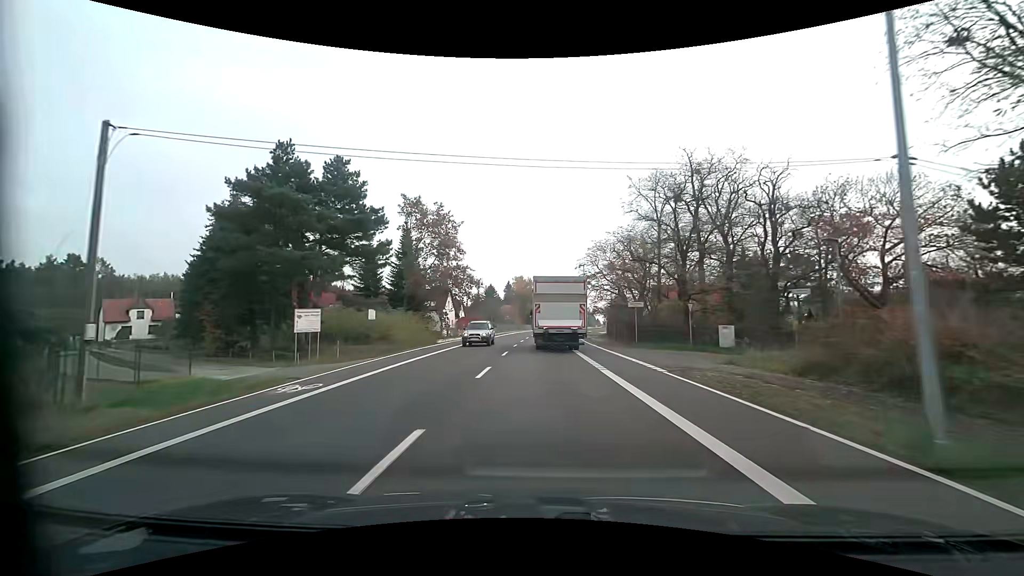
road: primary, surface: asphalt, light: Day
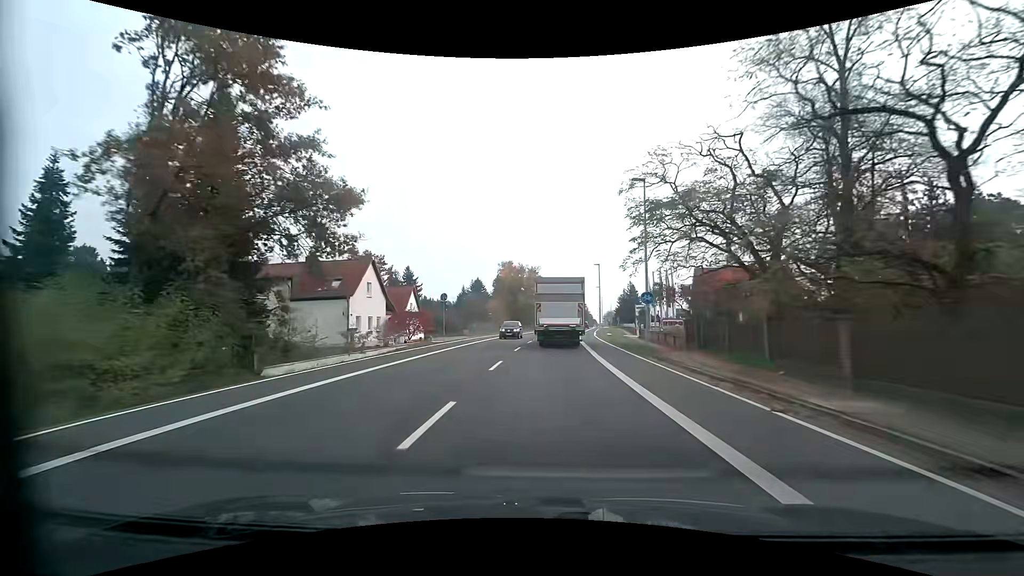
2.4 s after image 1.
(+0.1, +34.3) m; +1°
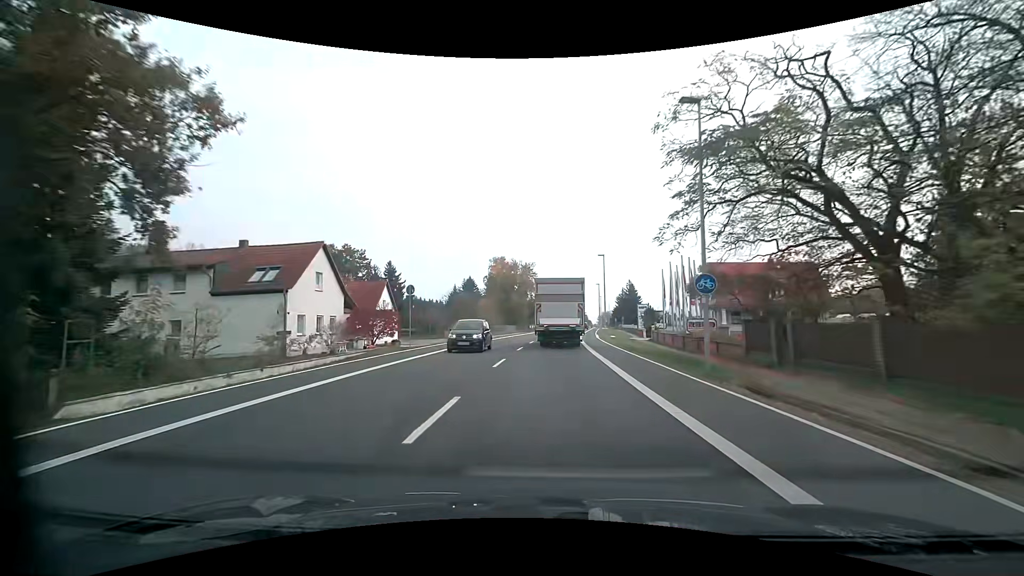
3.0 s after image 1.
(0.0, +8.6) m; 0°
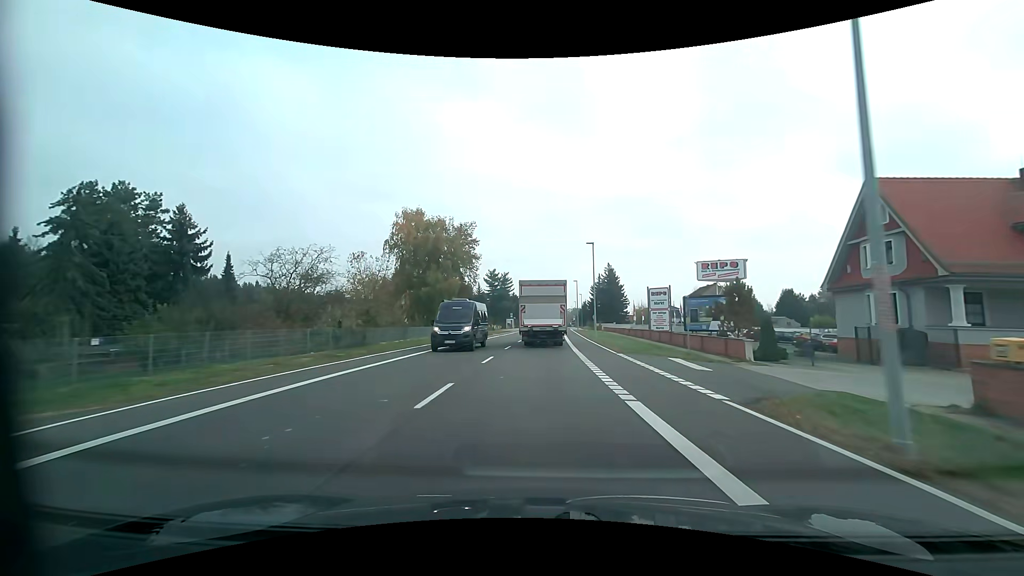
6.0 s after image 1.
(+2.3, +43.0) m; +5°
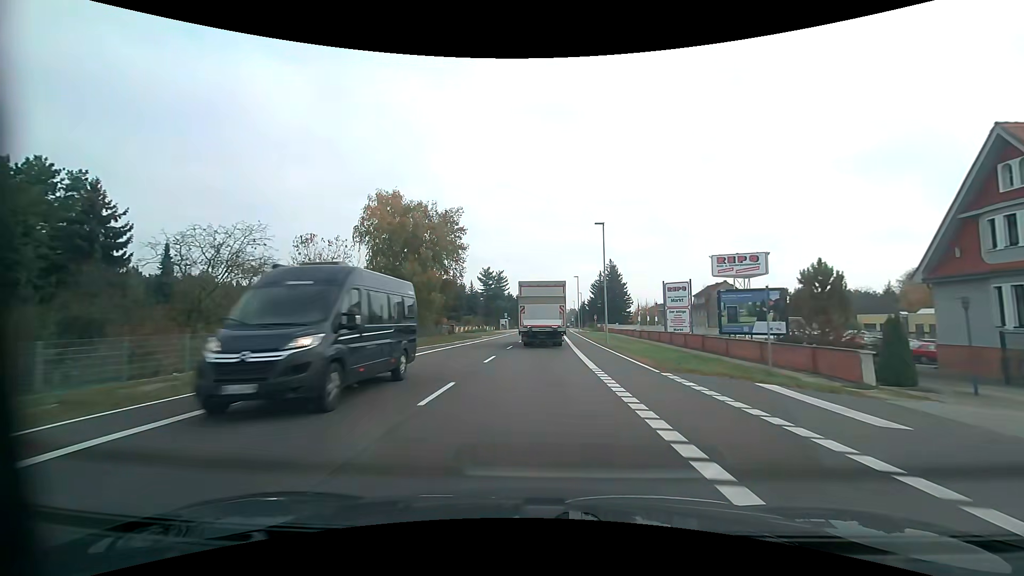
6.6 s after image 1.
(+0.1, +8.7) m; 0°
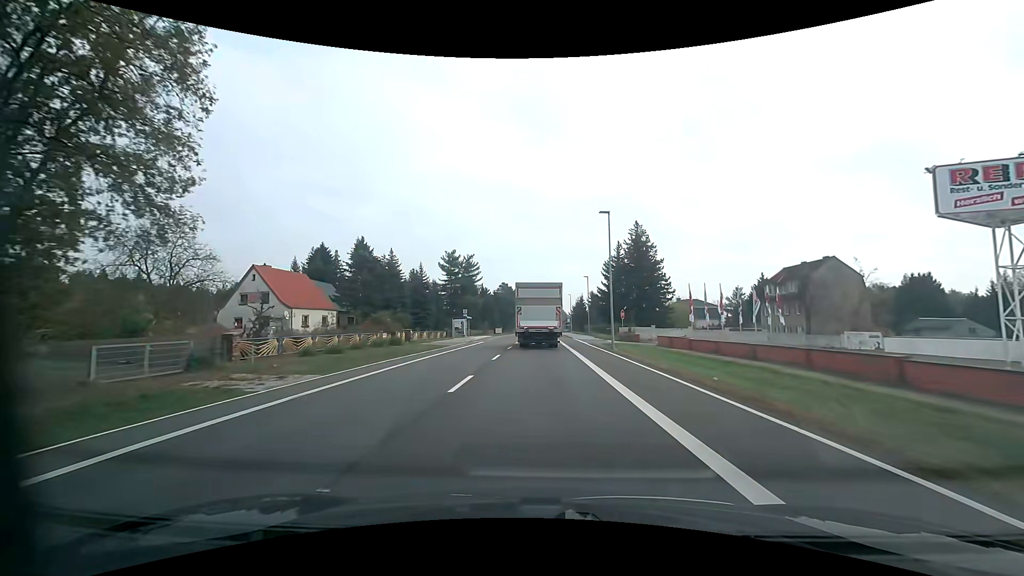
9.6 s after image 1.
(+0.8, +43.6) m; +2°
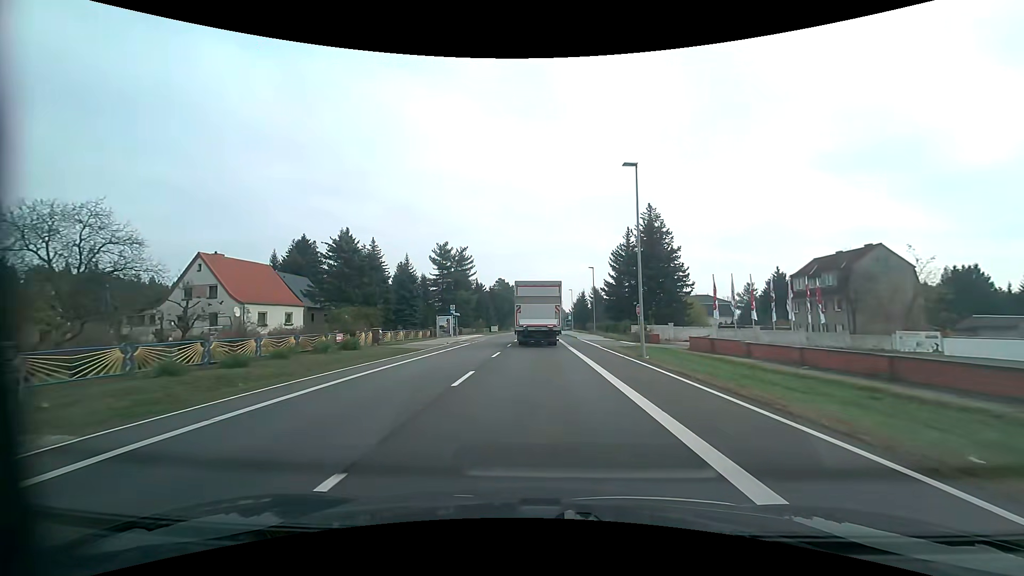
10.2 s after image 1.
(0.0, +8.7) m; 0°
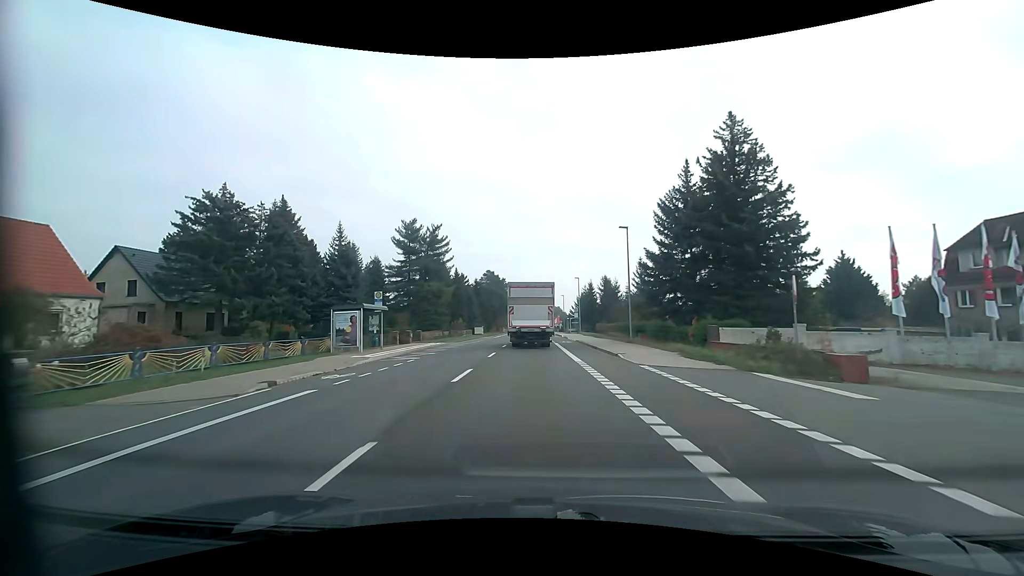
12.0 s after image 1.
(+0.1, +26.1) m; +1°
(0, +10) (0, +20) (0, +30) (0, +40) (-1, +50) (-1, +60) (-1, +70) (-1, +80) (-1, +90) (-1, +100) m
